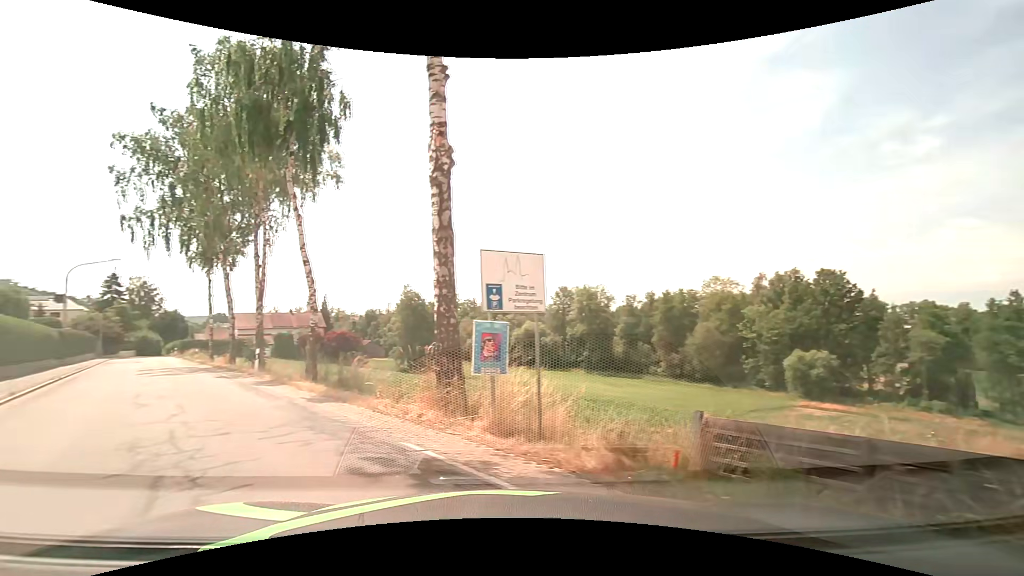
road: tertiary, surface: asphalt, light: Day
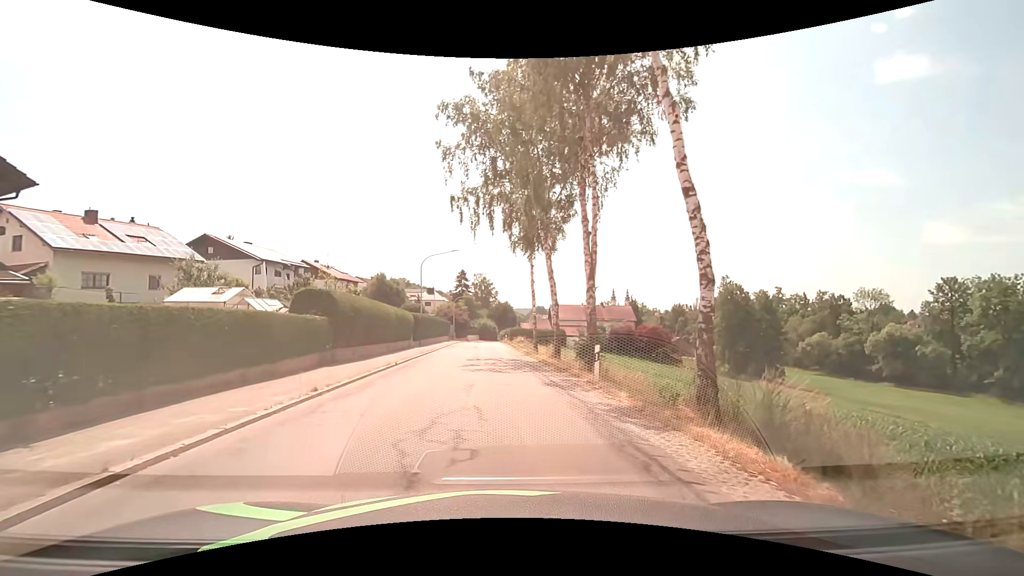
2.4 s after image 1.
(-3.7, +8.3) m; -36°
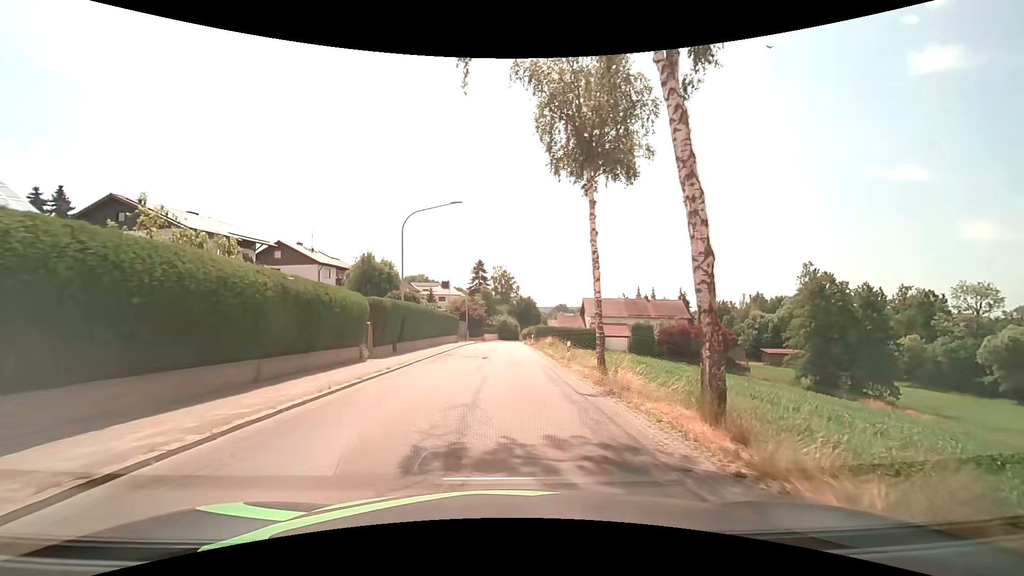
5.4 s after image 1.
(+0.2, +18.7) m; 0°
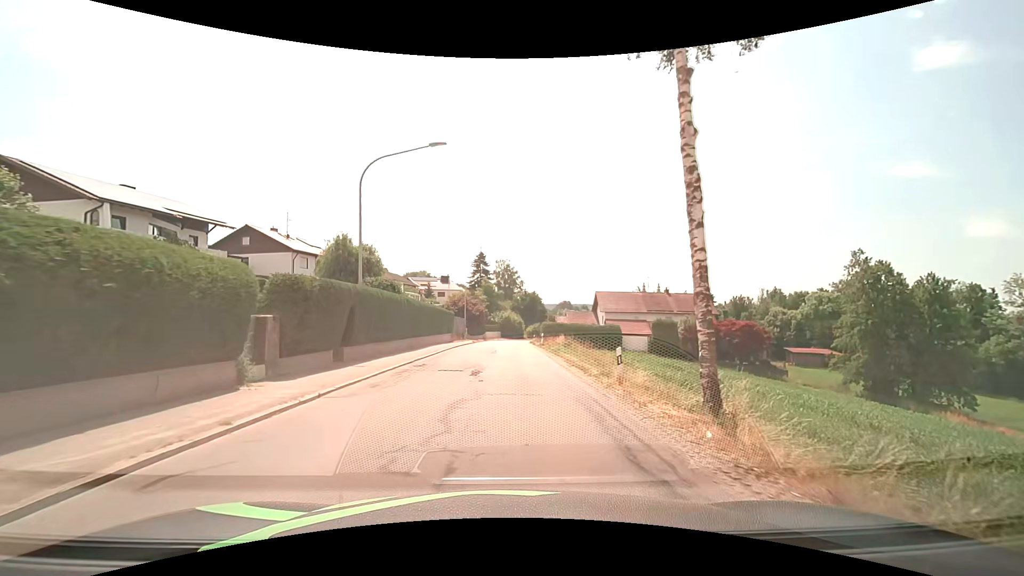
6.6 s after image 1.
(-0.1, +9.8) m; 0°
